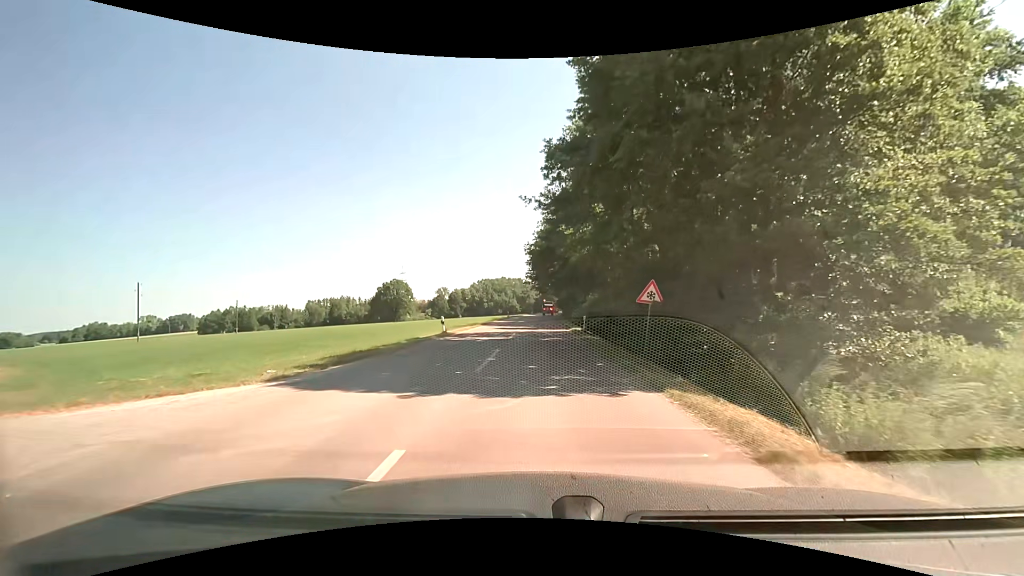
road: tertiary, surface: asphalt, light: Day
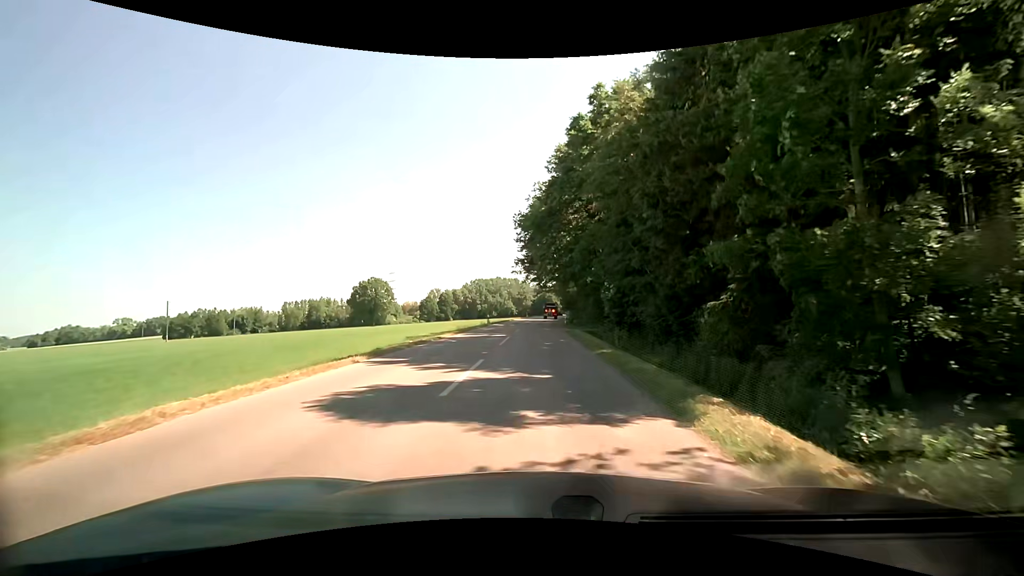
(+0.2, +27.2) m; 0°
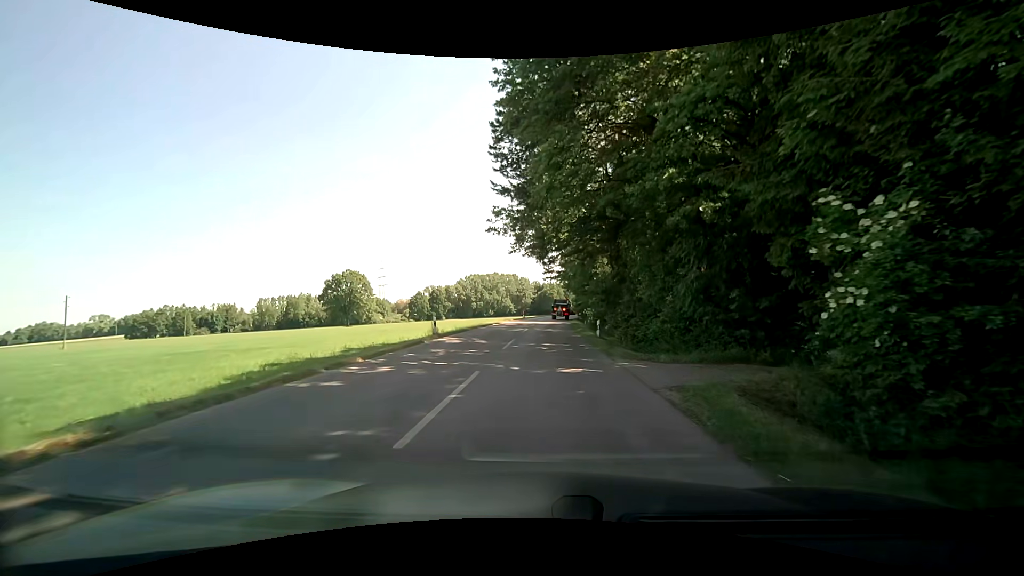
(0.0, +27.0) m; 0°
